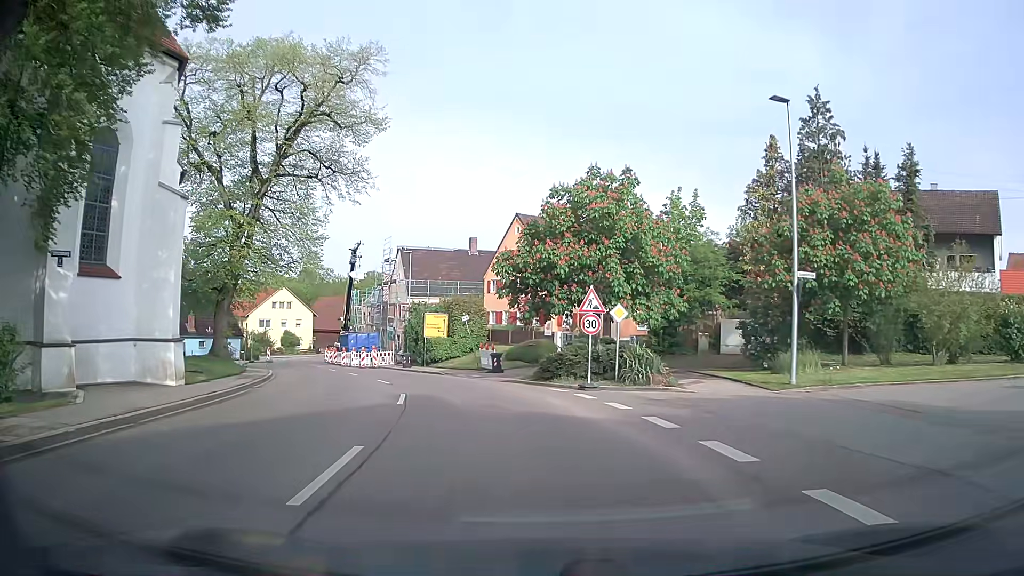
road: tertiary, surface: asphalt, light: Day
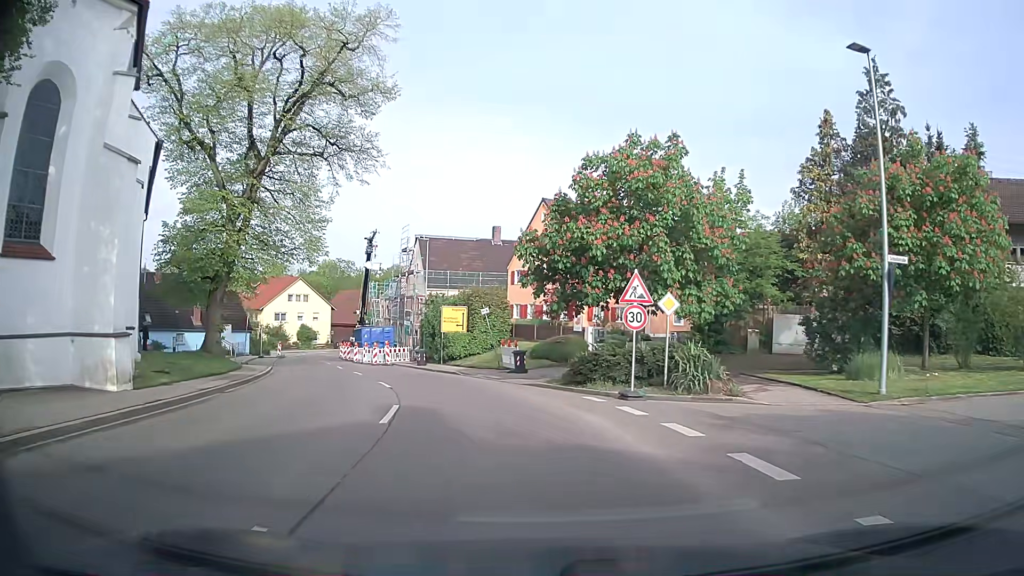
(-0.1, +3.8) m; -2°
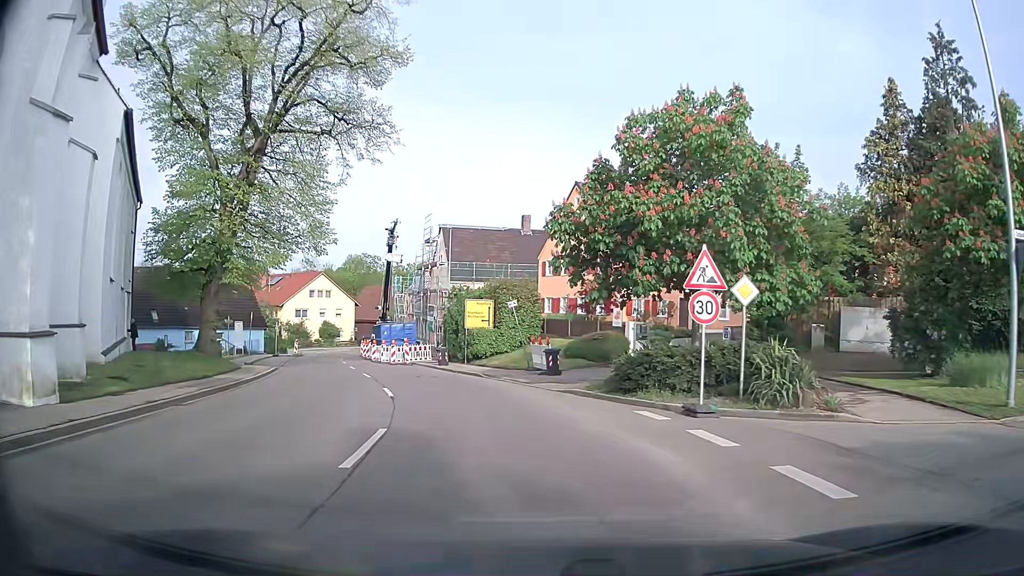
(-0.1, +3.8) m; -2°
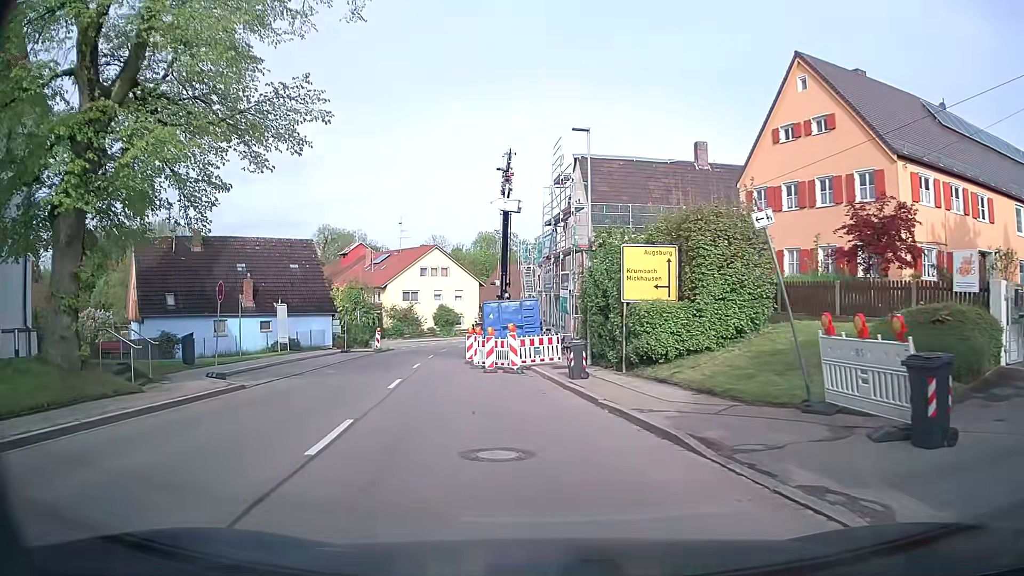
(-2.1, +17.7) m; -13°
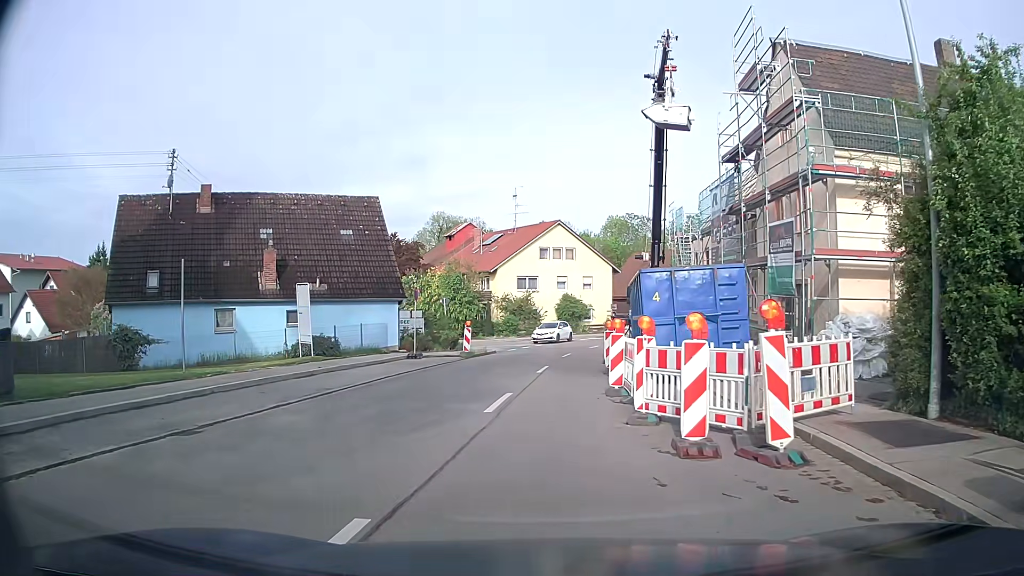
(-1.6, +14.5) m; -10°
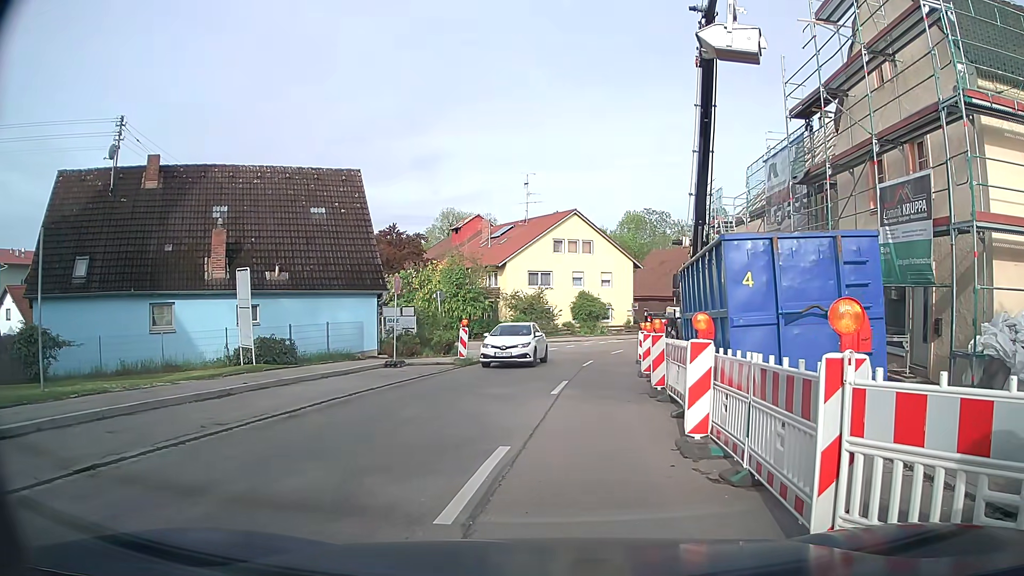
(-0.1, +5.7) m; -4°
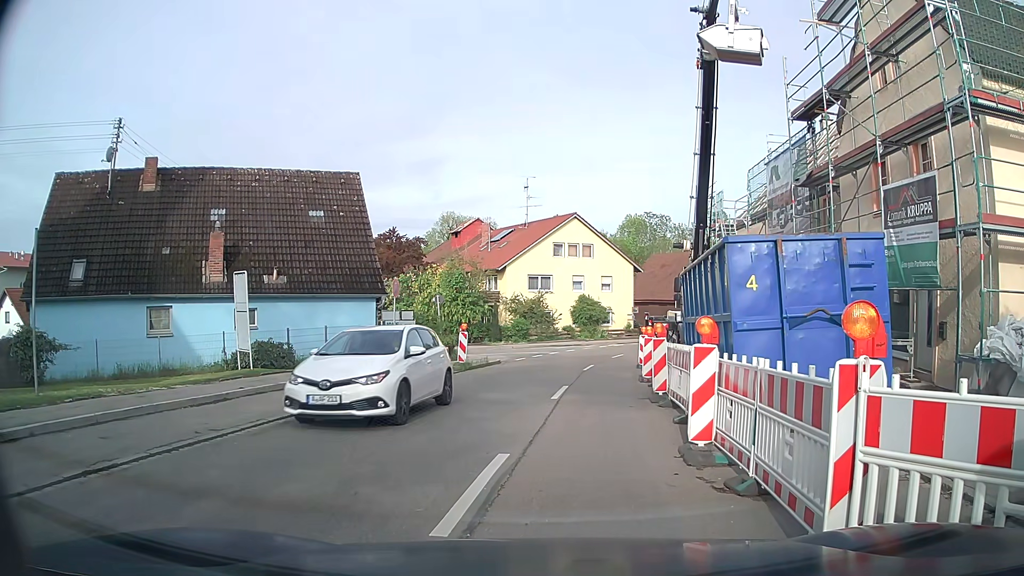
(0.0, +0.2) m; 0°
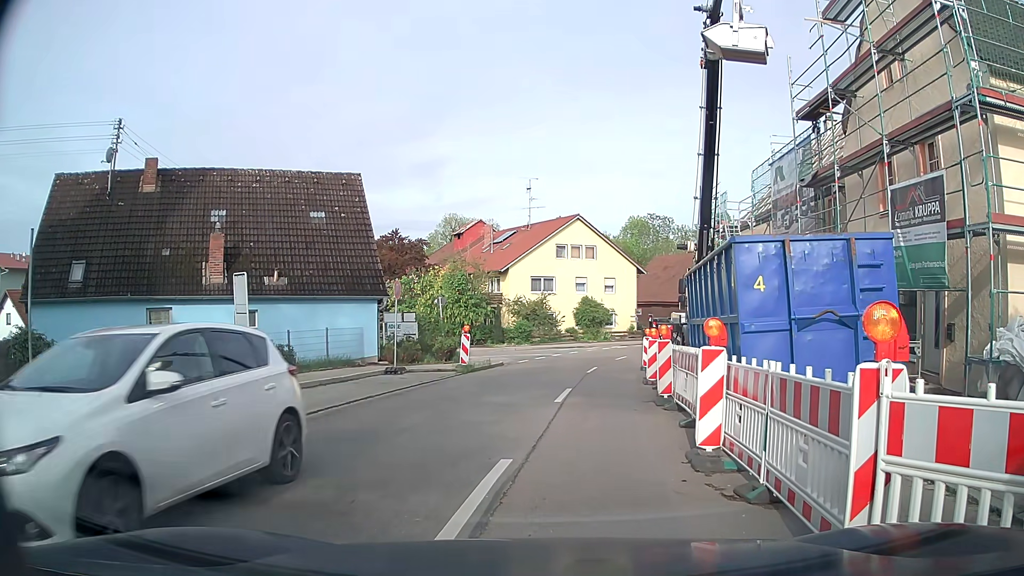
(0.0, +0.2) m; 0°
(0, +10) (+1, +20) (+3, +30) (+6, +39) (+11, +48) (+17, +55) (+25, +62) (+33, +68) (+42, +73) (+51, +77) m
